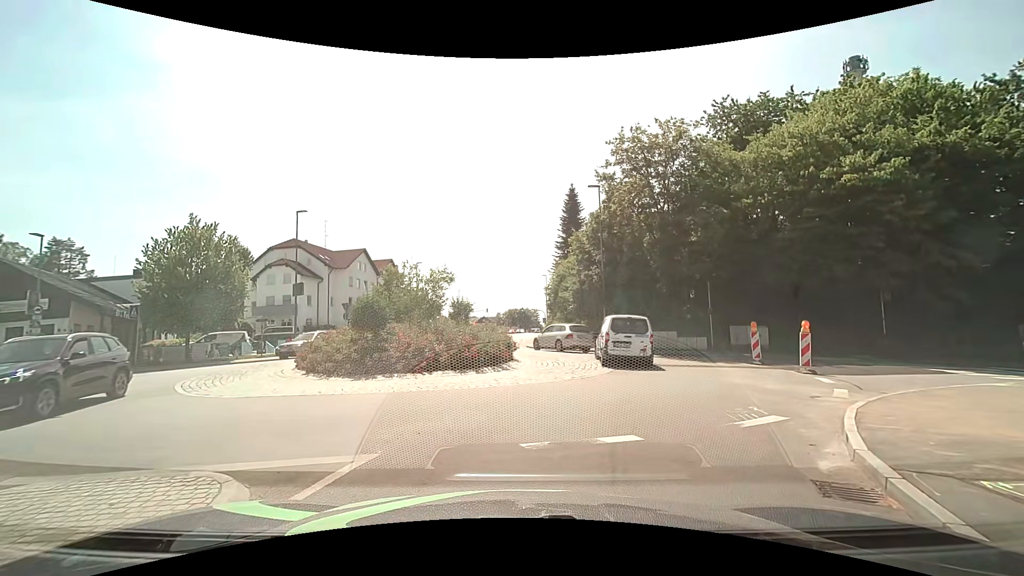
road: tertiary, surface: asphalt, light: Day
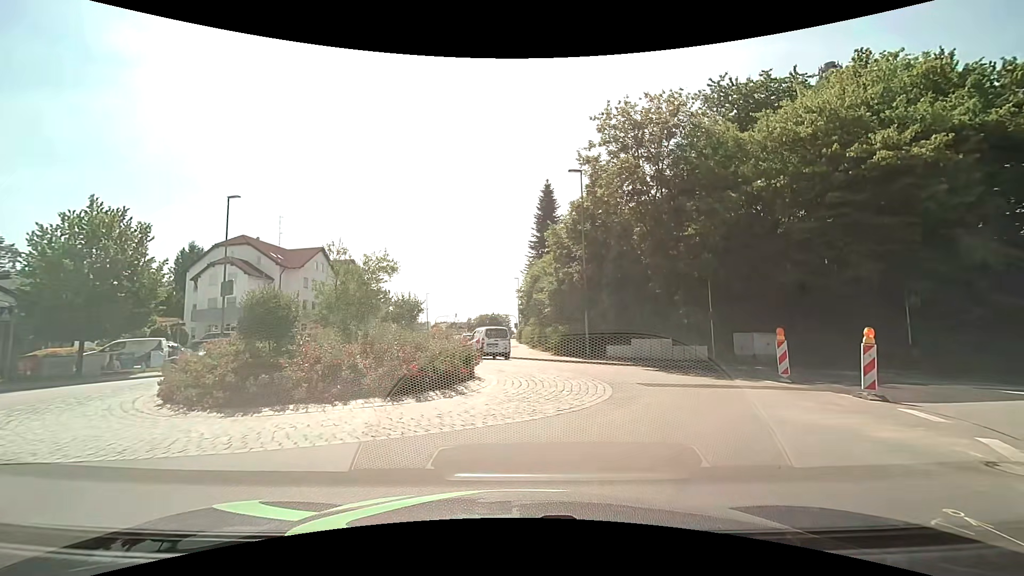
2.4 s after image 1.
(+0.1, +4.7) m; +2°
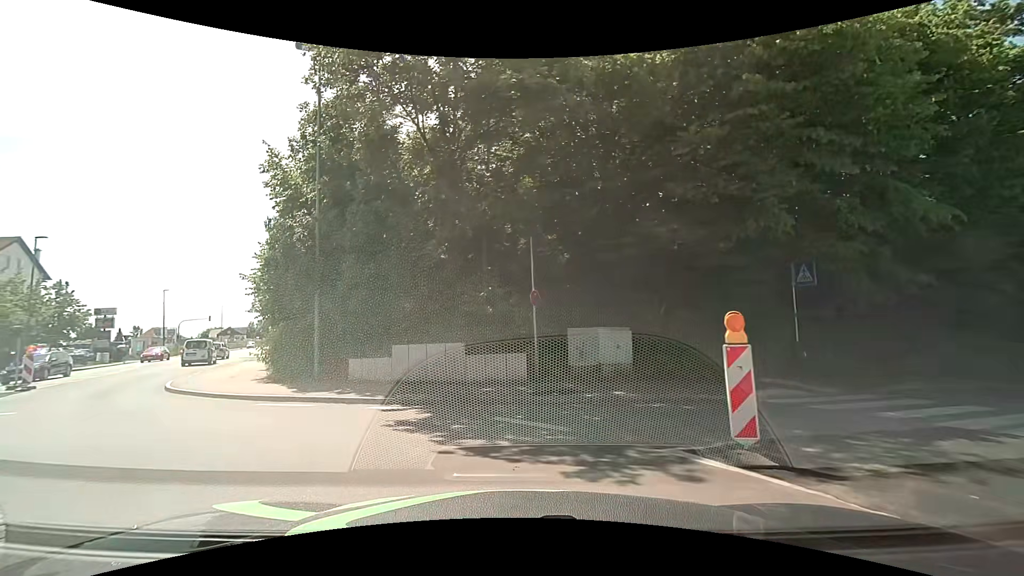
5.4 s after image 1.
(+3.0, +11.5) m; +24°
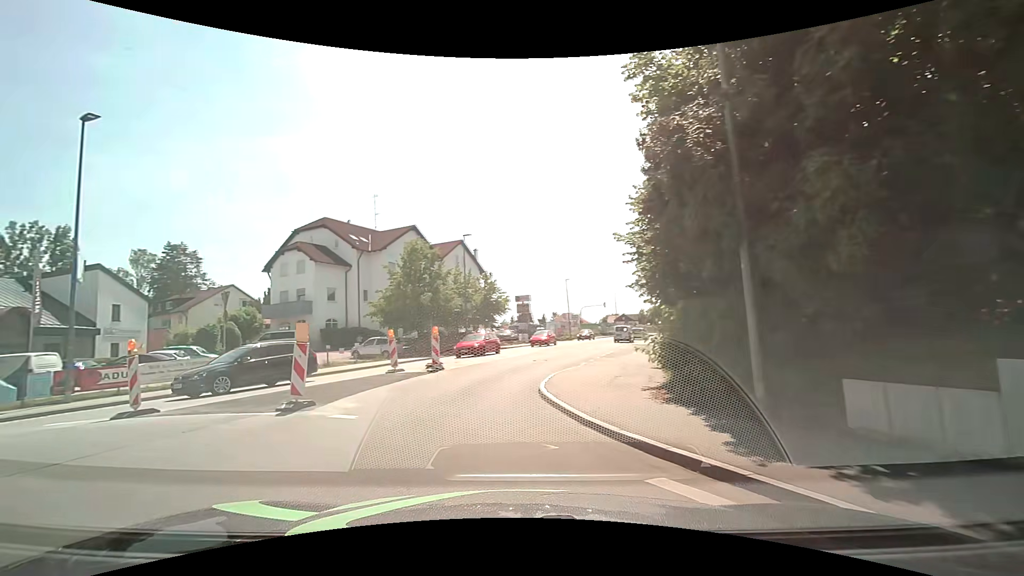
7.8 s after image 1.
(-2.1, +7.0) m; -43°
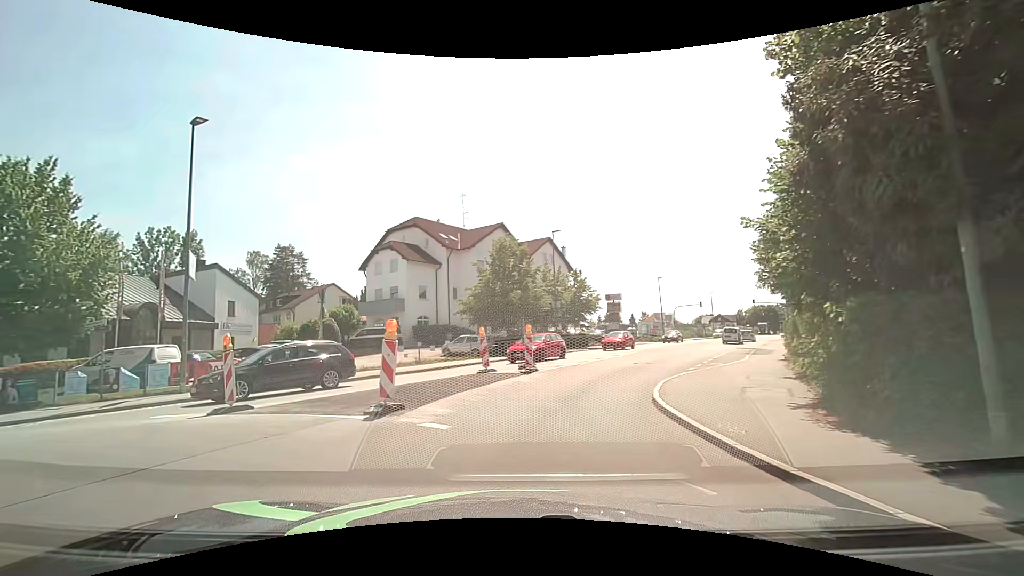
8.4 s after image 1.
(-0.1, +1.4) m; -9°
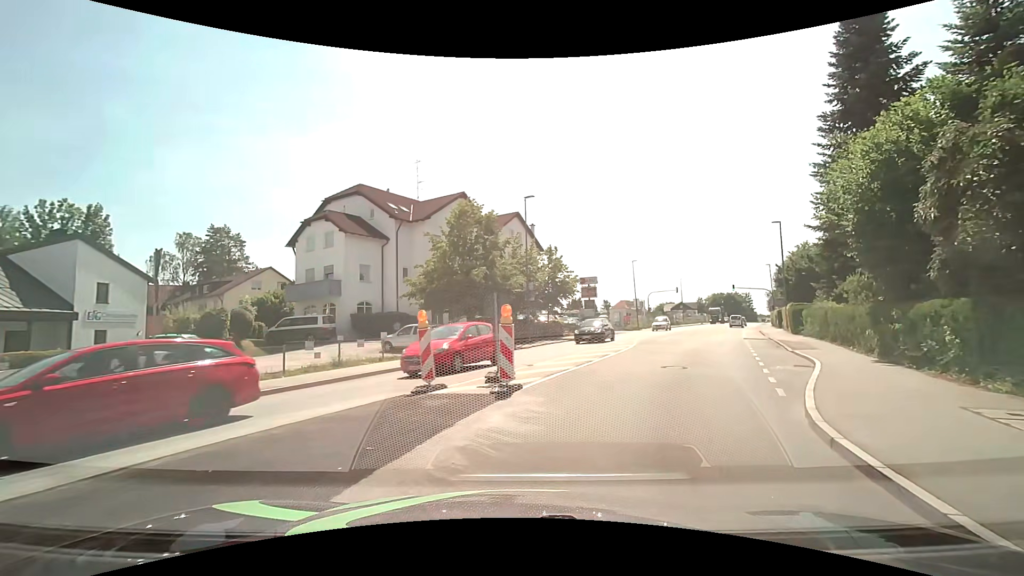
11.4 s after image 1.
(-0.5, +8.1) m; +3°
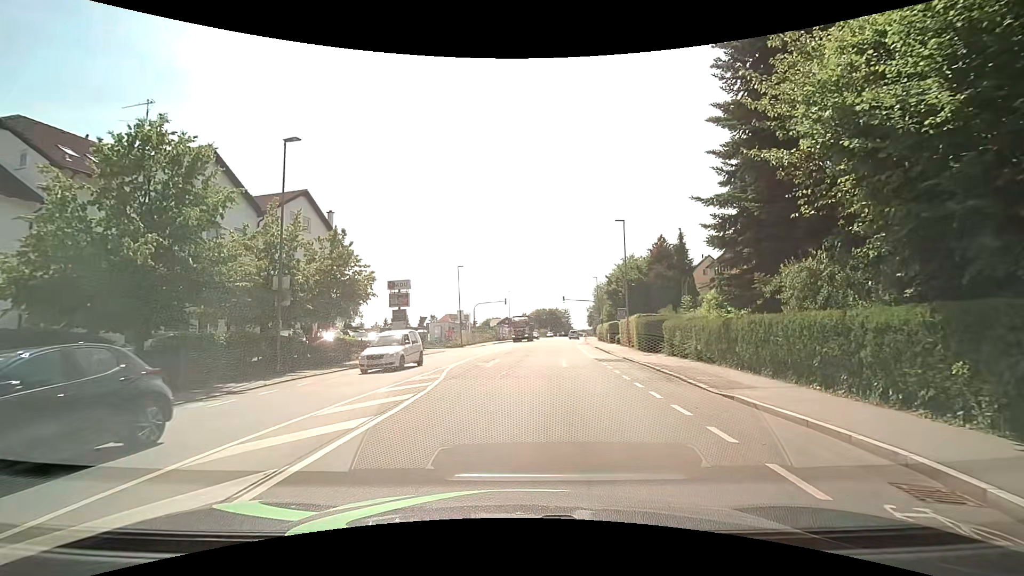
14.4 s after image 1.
(+2.7, +11.9) m; +20°
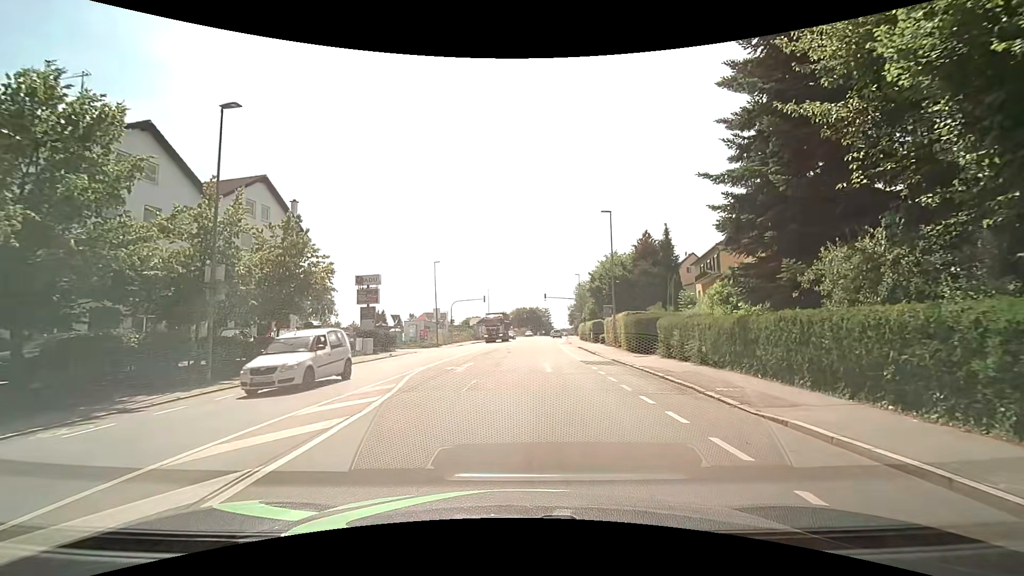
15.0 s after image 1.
(0.0, +3.0) m; +3°
(0, +10) (+1, +20) (+1, +30) (+1, +40) (+2, +50) (+2, +60) (+3, +70) (+4, +80) (+5, +90) (+5, +100) m
